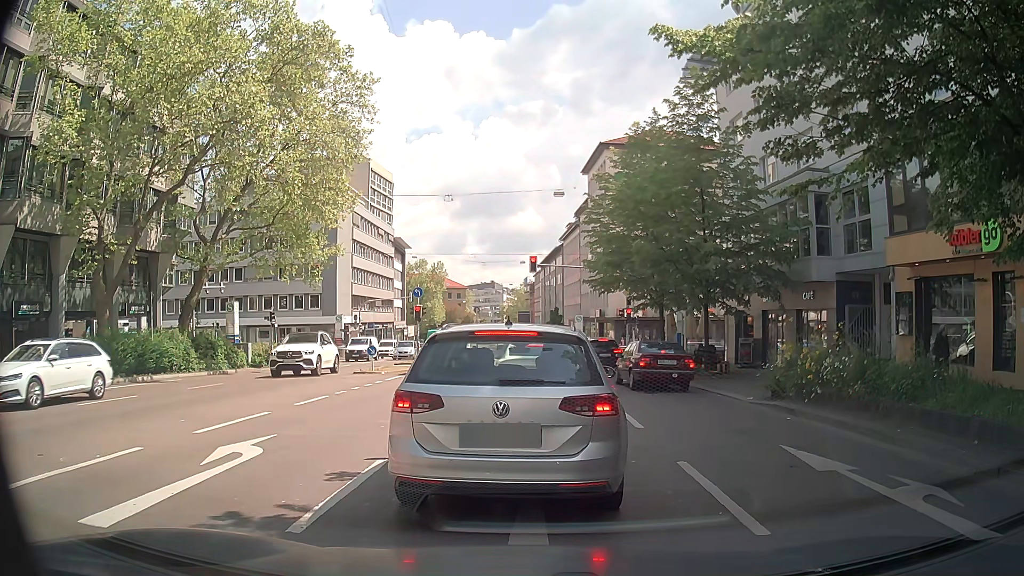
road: secondary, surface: asphalt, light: Day
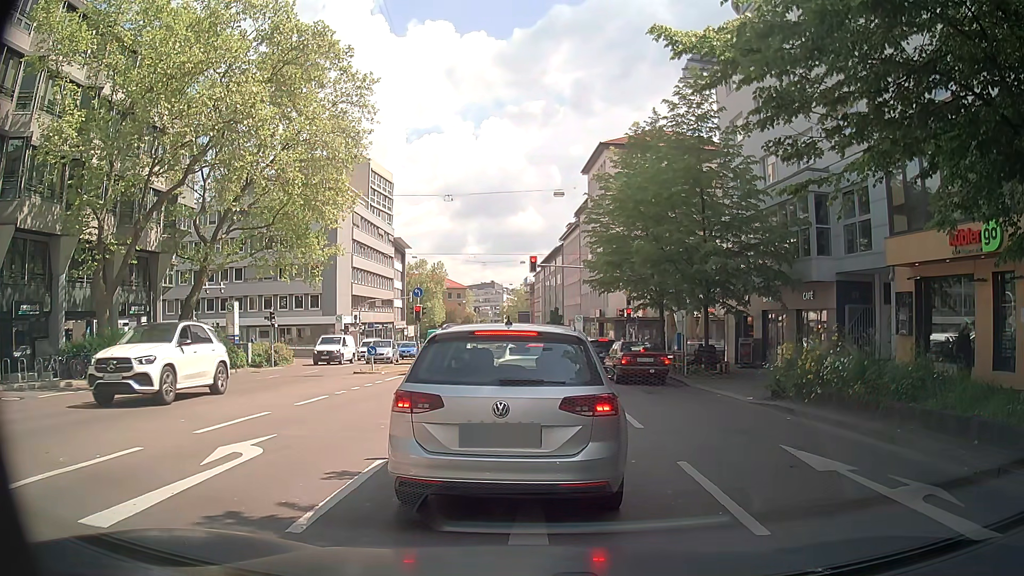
(0.0, 0.0) m; 0°
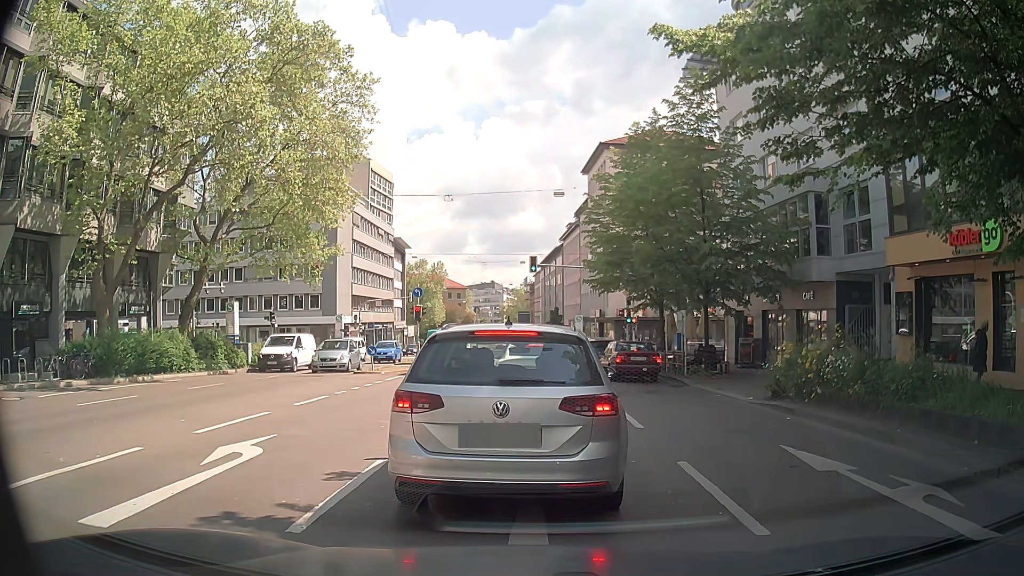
(0.0, 0.0) m; 0°
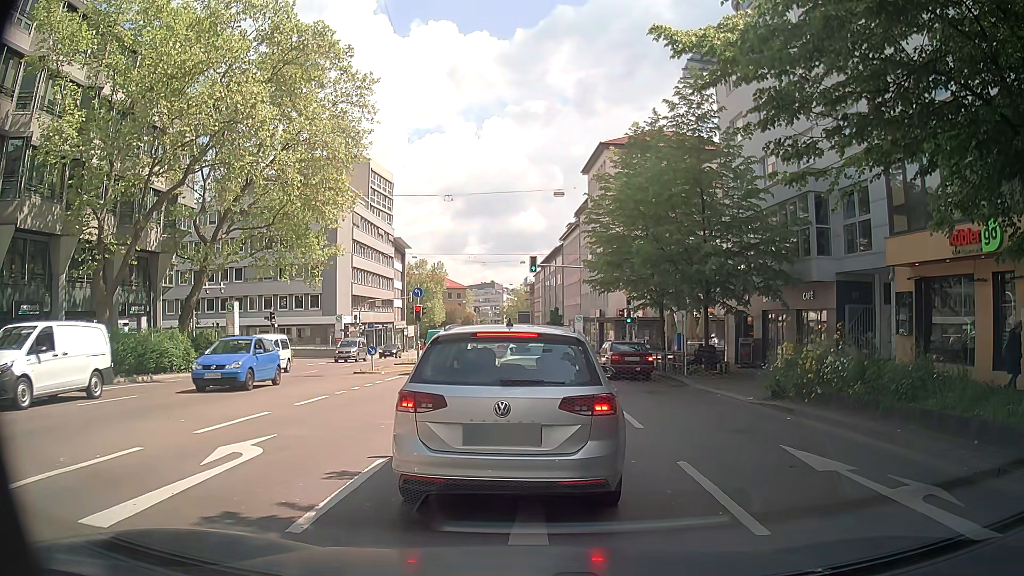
(0.0, 0.0) m; 0°
